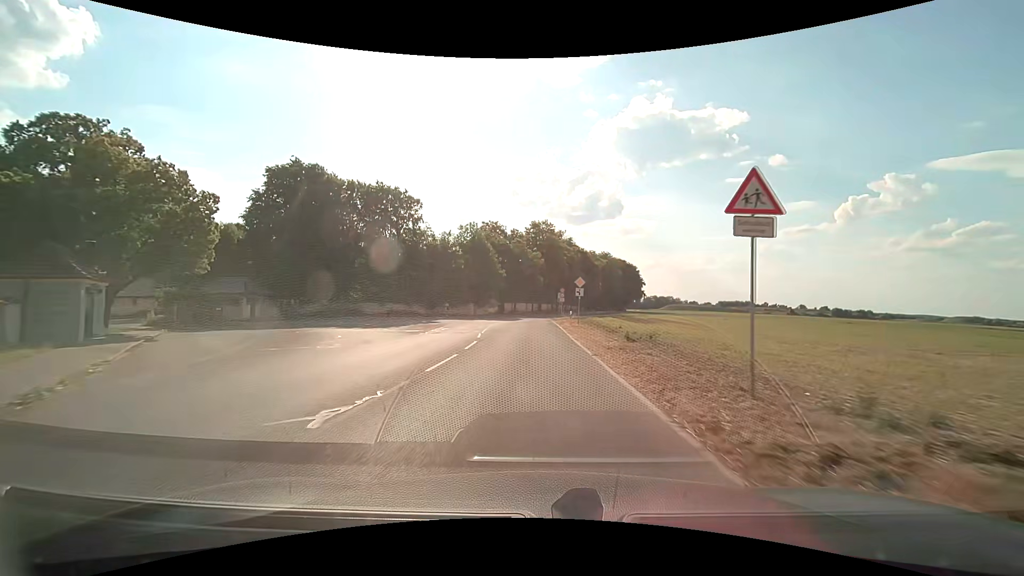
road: unclassified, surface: asphalt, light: Day
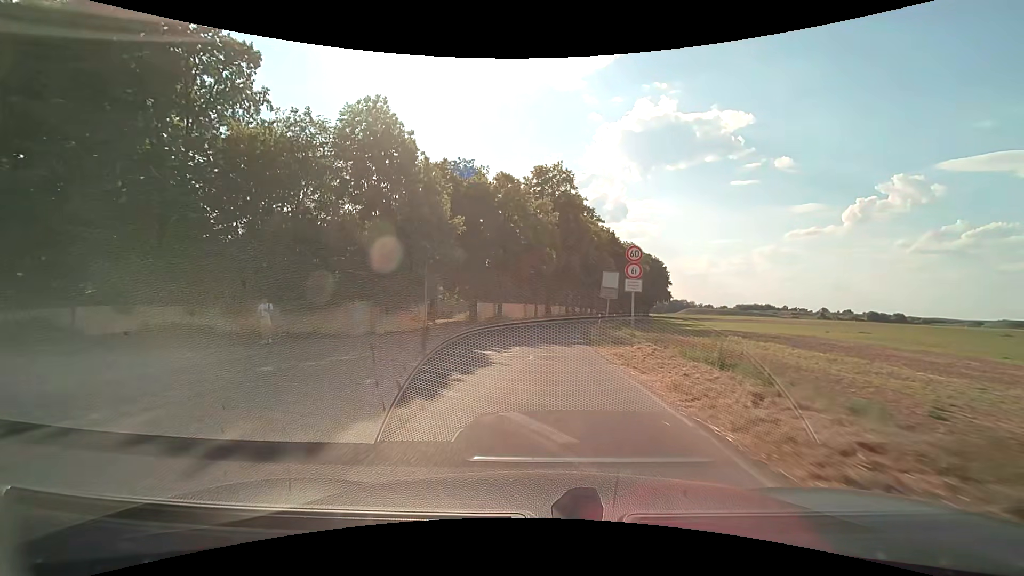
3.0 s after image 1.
(-0.1, +42.9) m; 0°
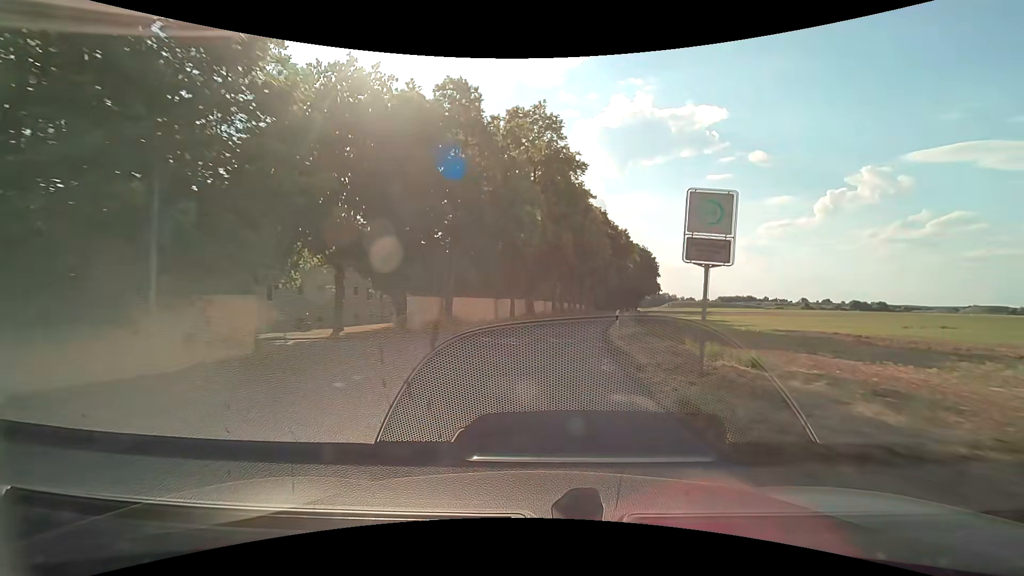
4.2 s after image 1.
(+0.2, +16.8) m; +2°
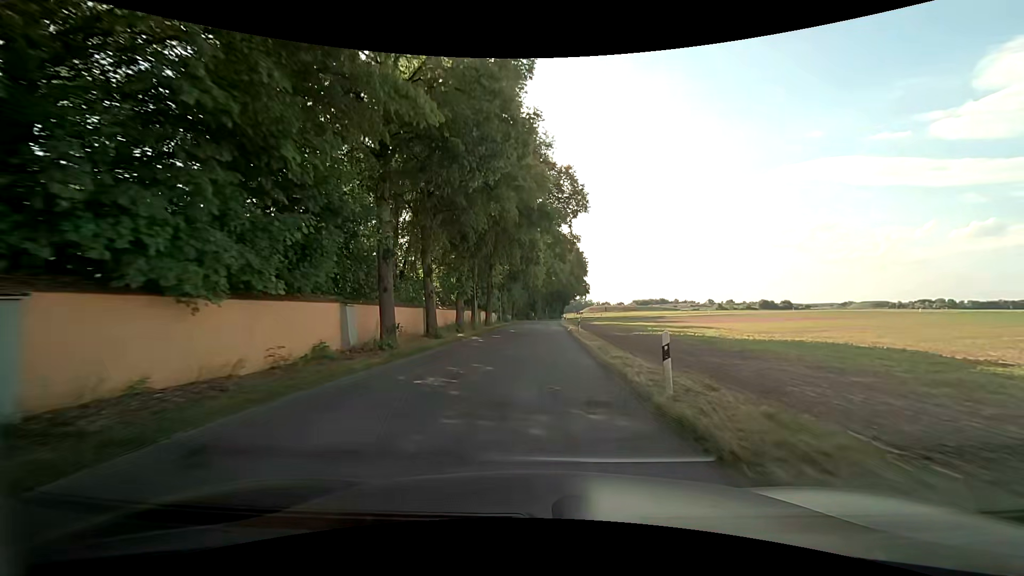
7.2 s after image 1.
(+4.0, +40.6) m; +10°
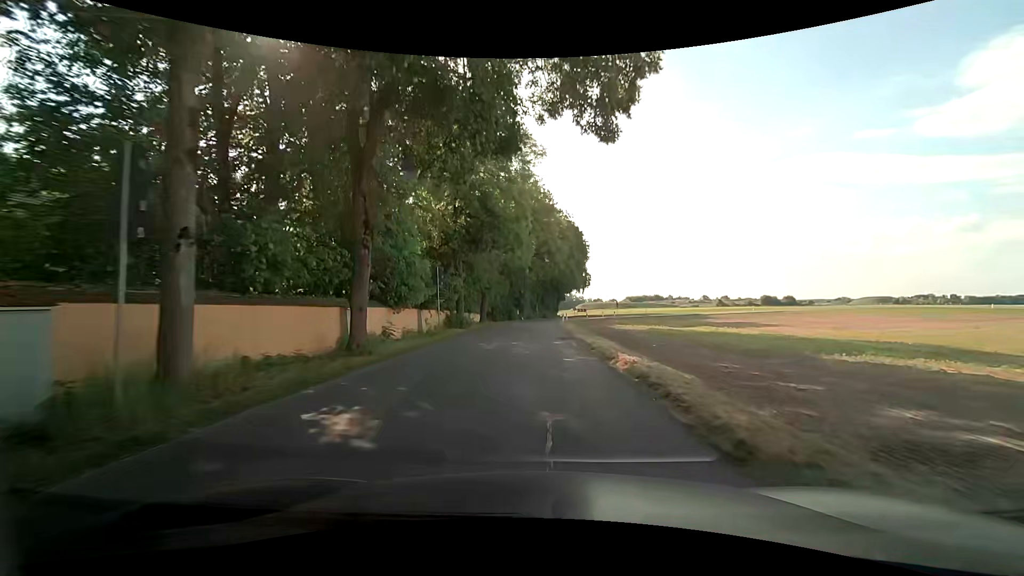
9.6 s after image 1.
(+0.3, +31.2) m; +1°
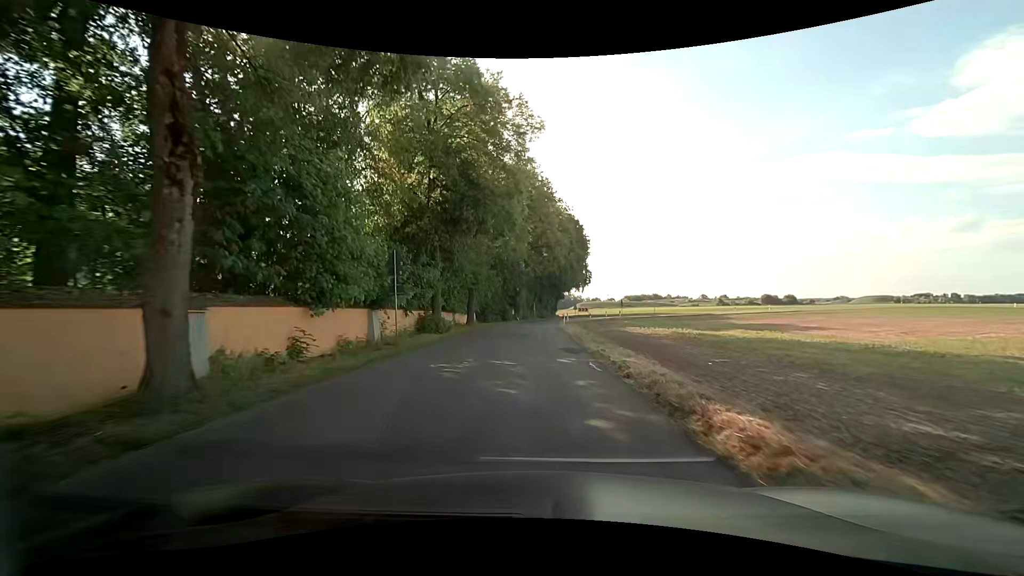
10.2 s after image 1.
(0.0, +7.4) m; 0°
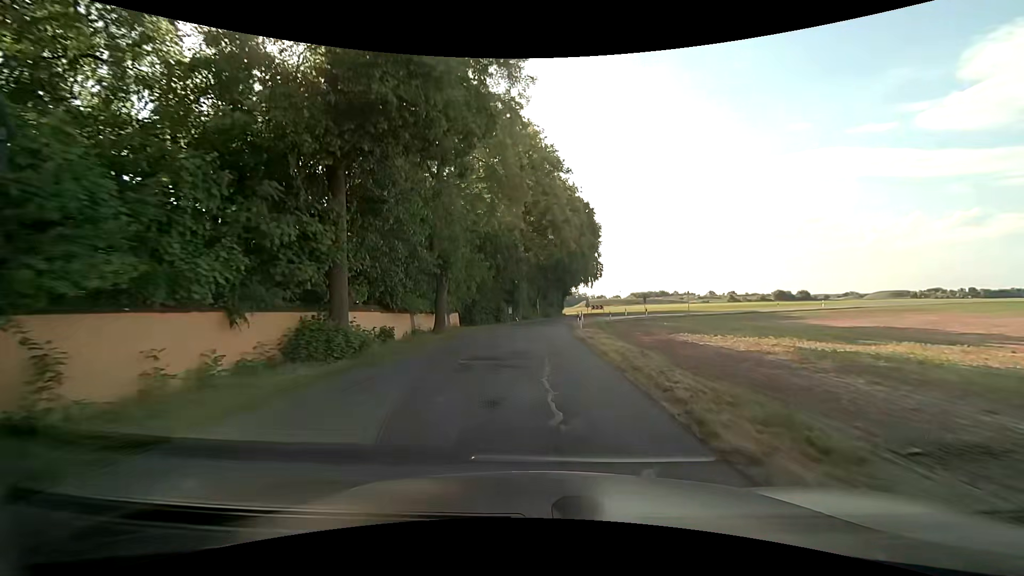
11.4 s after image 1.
(0.0, +14.2) m; 0°
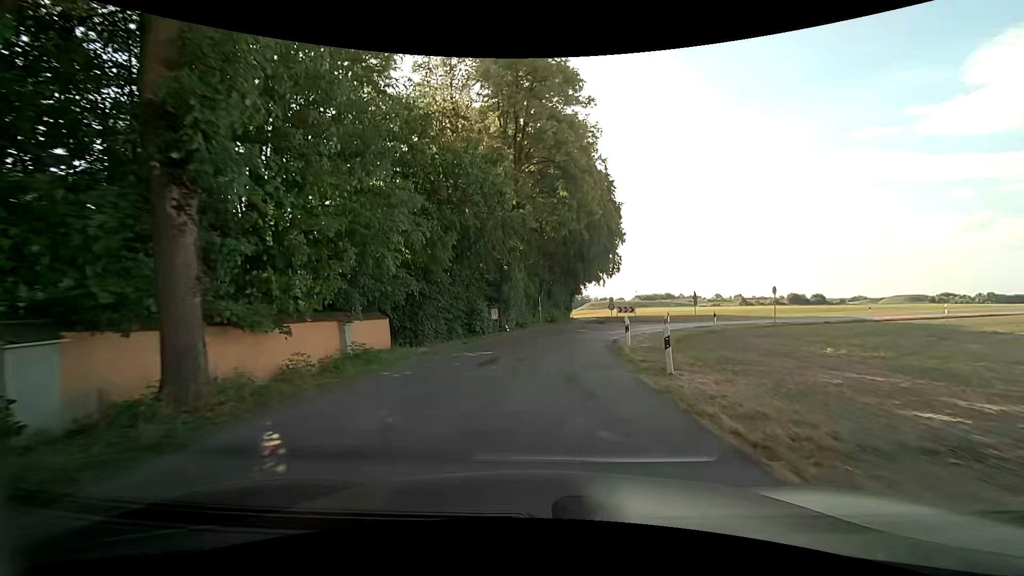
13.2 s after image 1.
(-0.3, +20.0) m; -1°
(0, +10) (+1, +20) (+4, +29) (+10, +38) (+17, +44) (+26, +48) (+35, +53) (+44, +58) (+53, +63) (+61, +68) m
